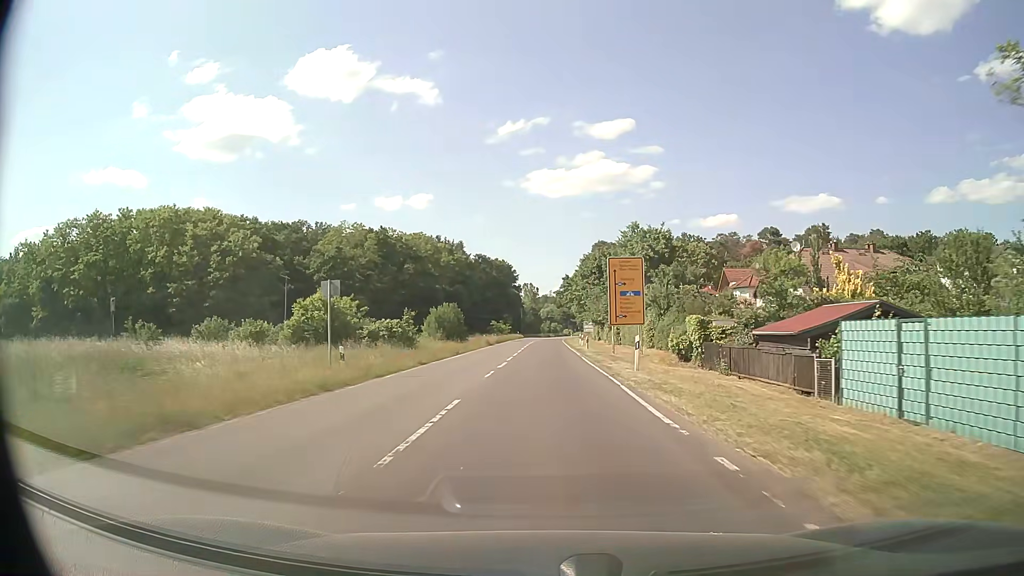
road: secondary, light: Day
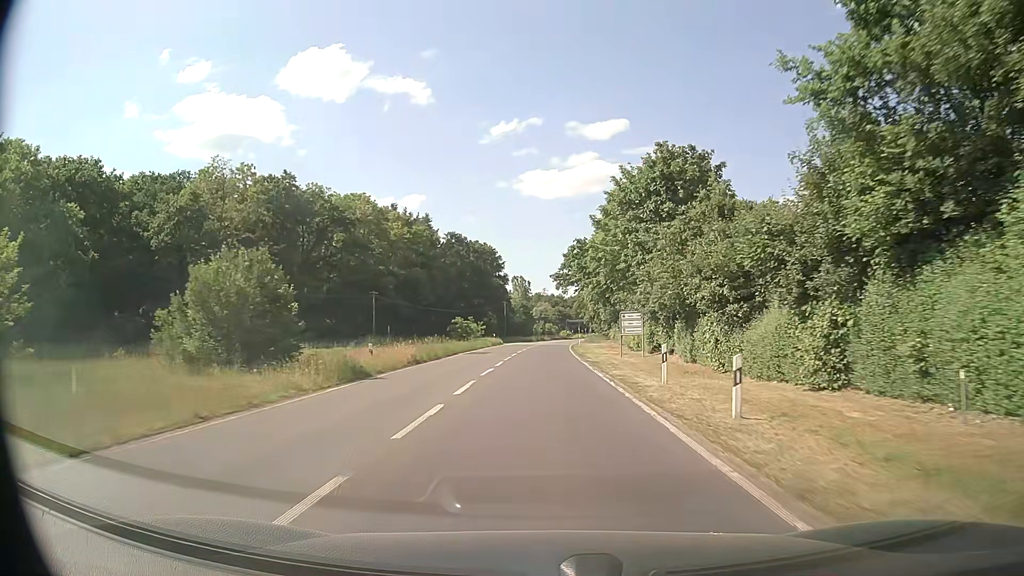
(+0.2, +45.8) m; 0°
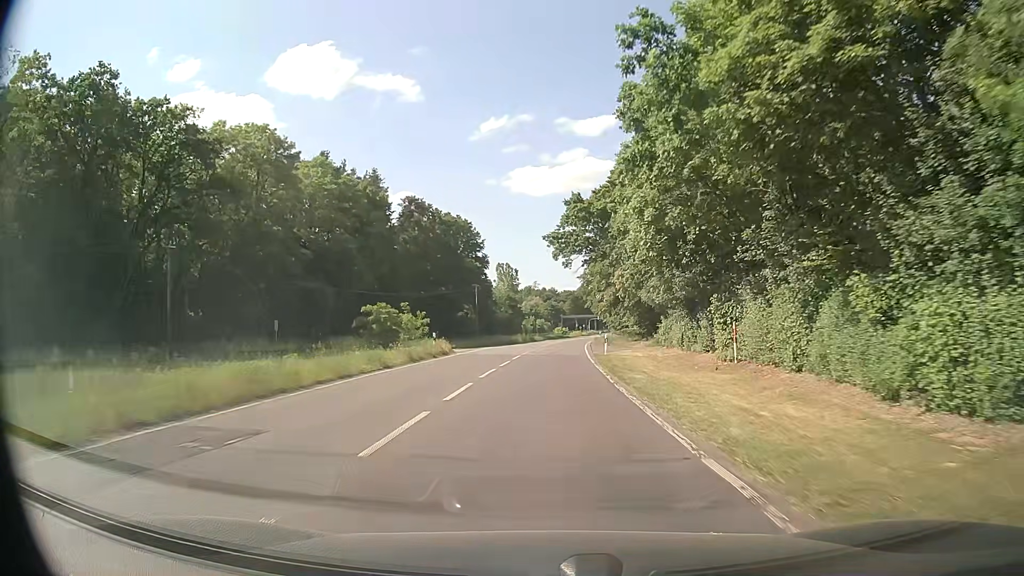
(+0.2, +37.8) m; +1°
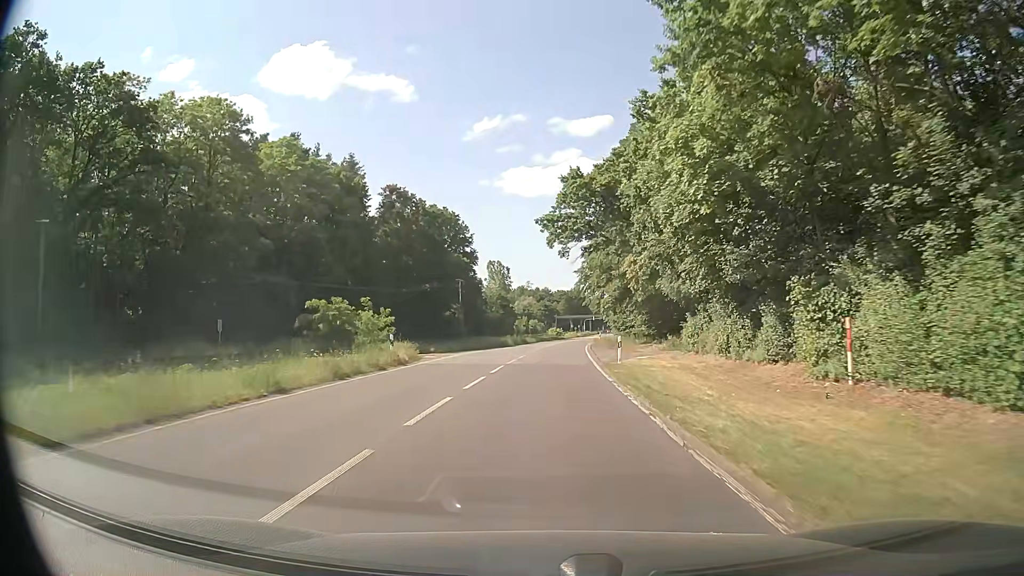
(+0.1, +9.4) m; +1°
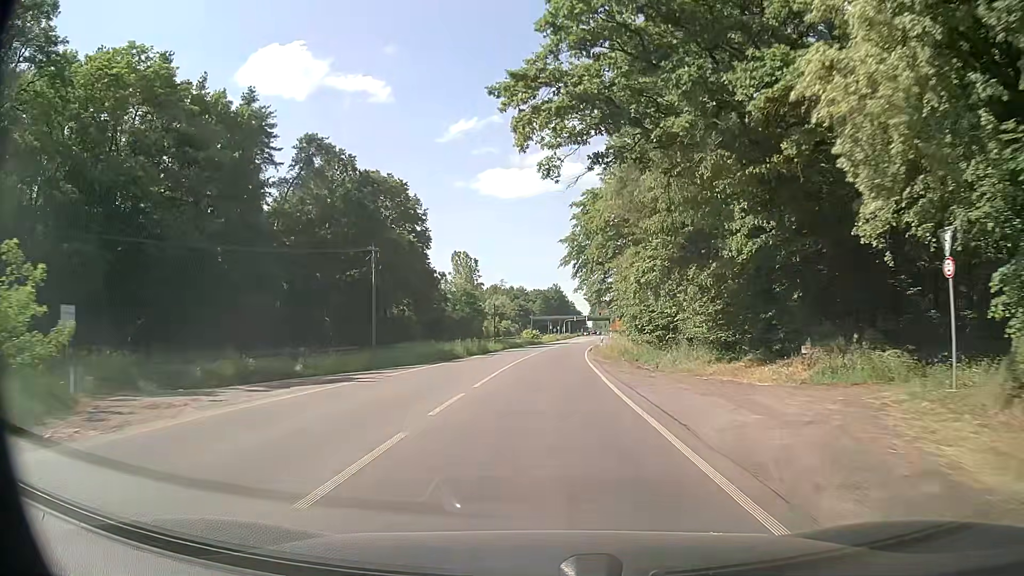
(+0.5, +28.3) m; +3°
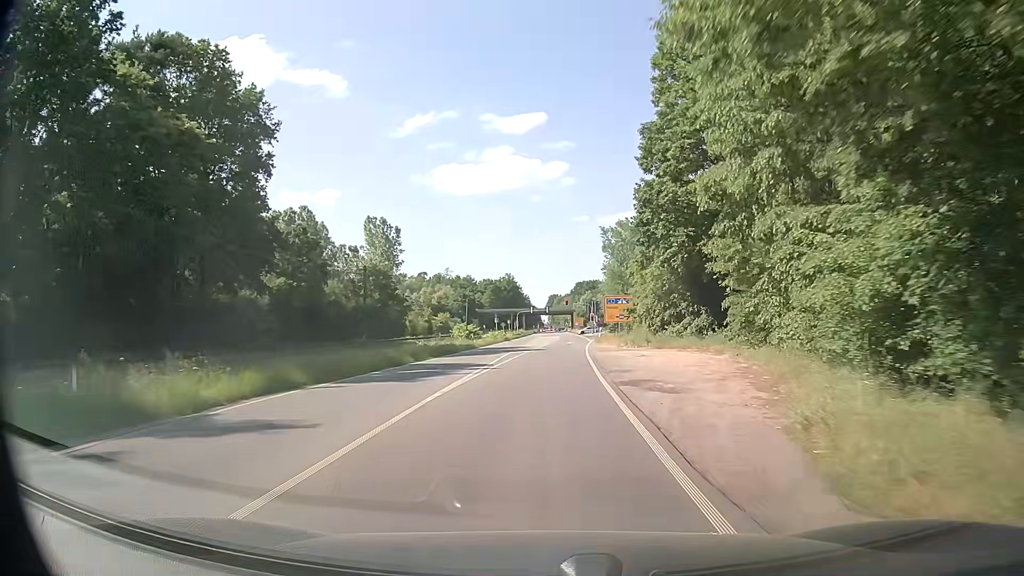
(+1.2, +47.1) m; +2°
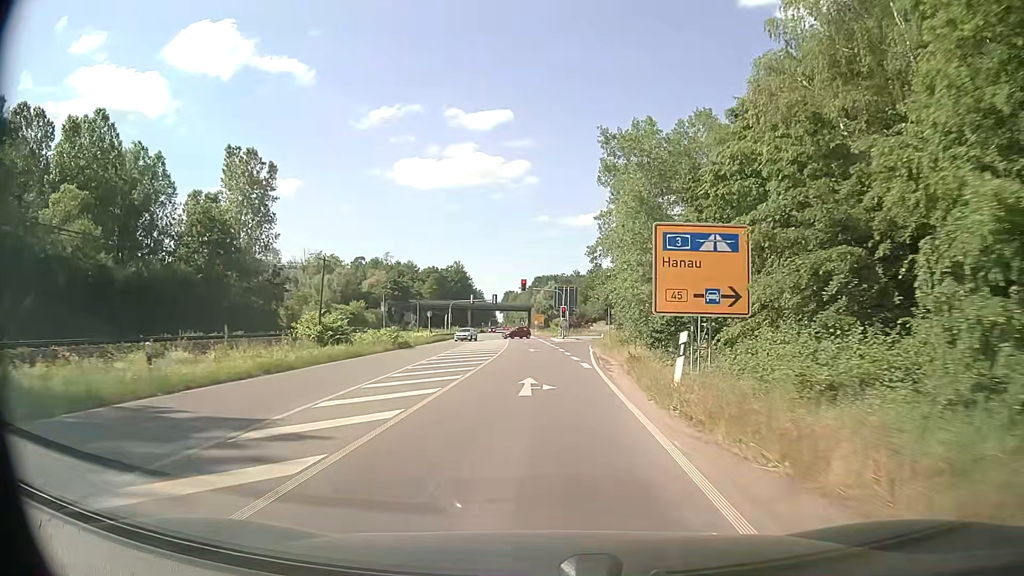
(+2.4, +45.5) m; +4°
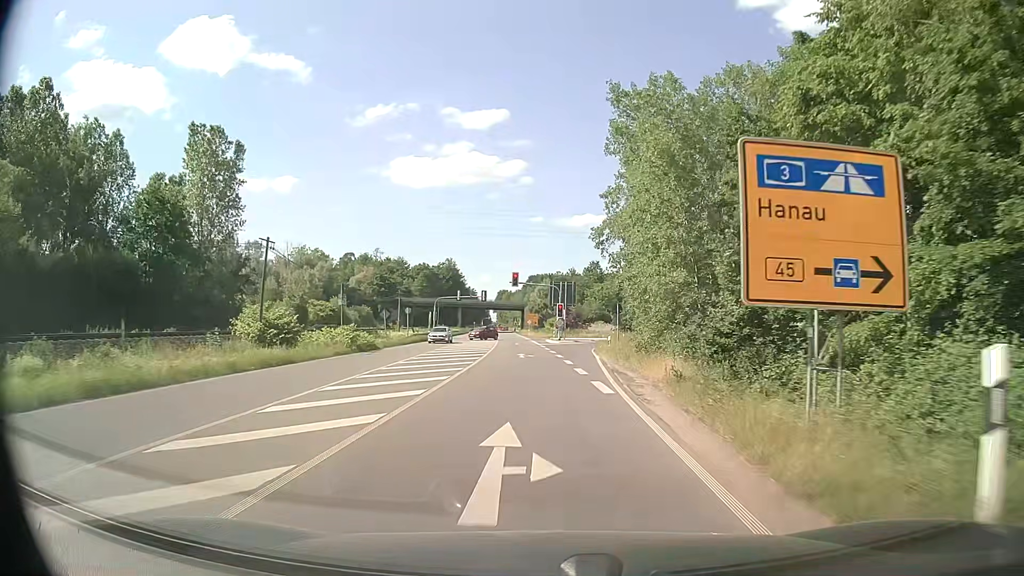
(+0.1, +8.8) m; +1°
(0, +10) (0, +20) (0, +30) (+1, +40) (+2, +50) (+4, +60) (+9, +68) (+17, +75) (+26, +79) (+36, +81) m
